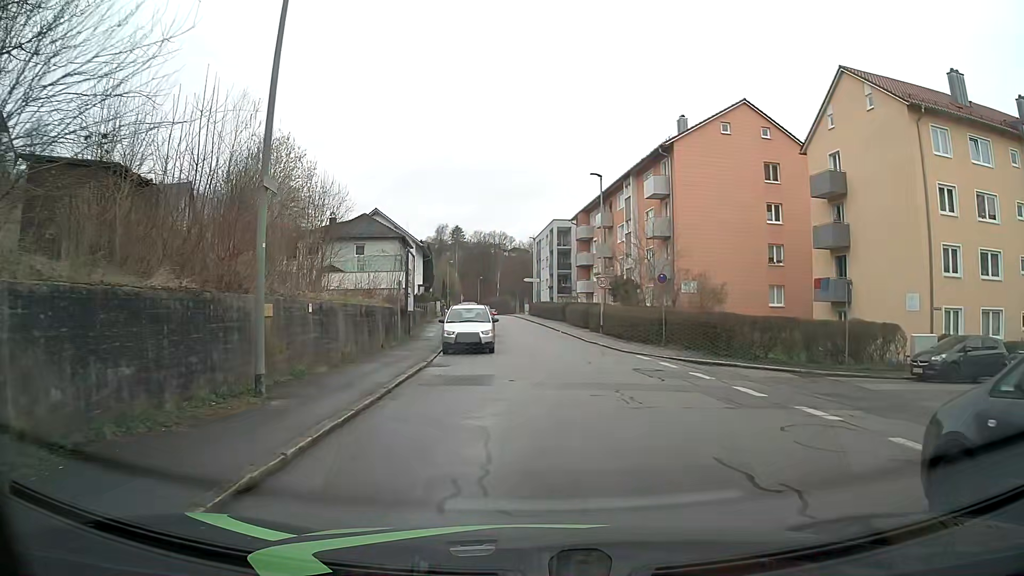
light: Day
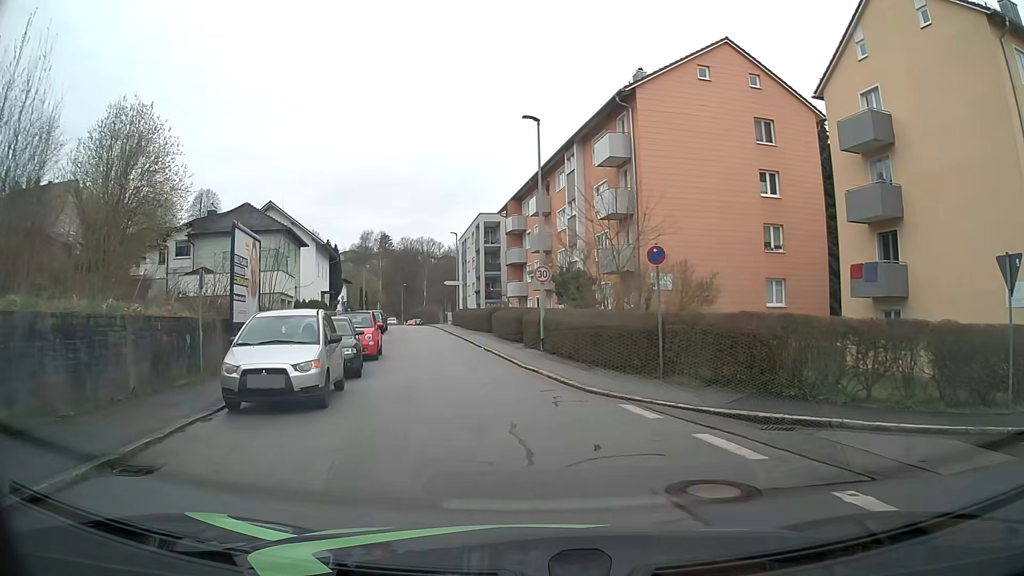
(+0.7, +11.6) m; +6°
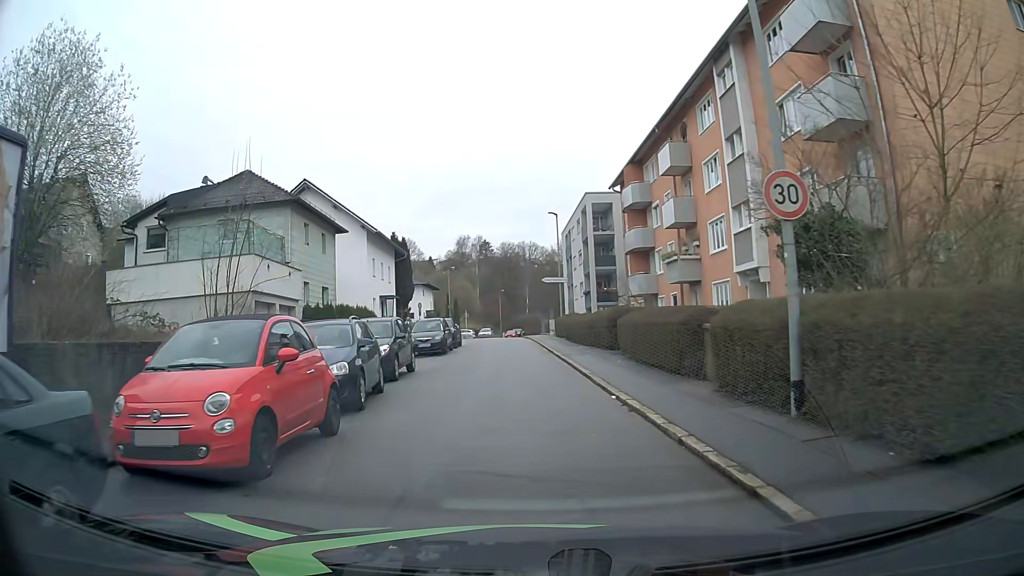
(-1.4, +15.4) m; -9°
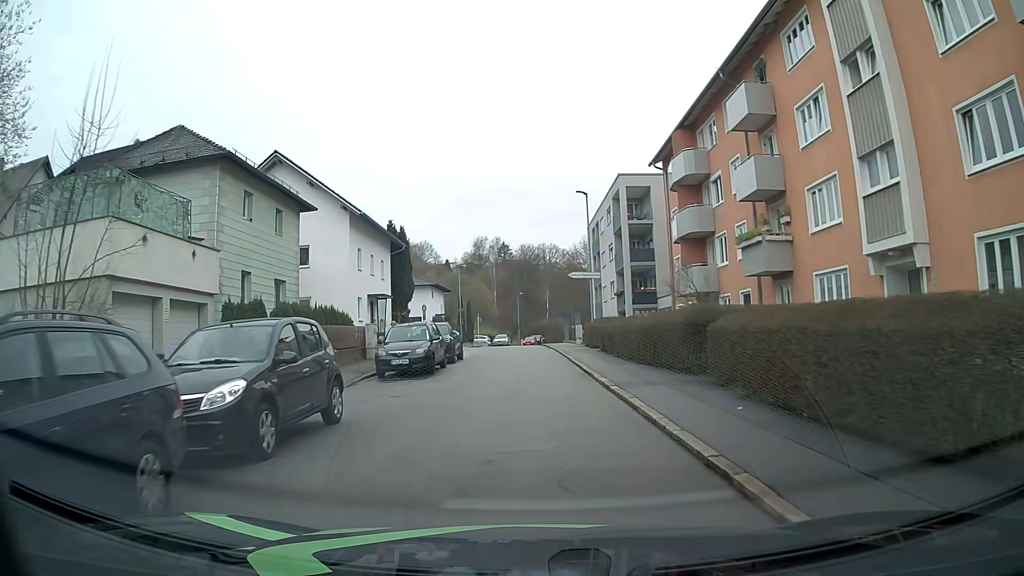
(-0.3, +9.1) m; -3°
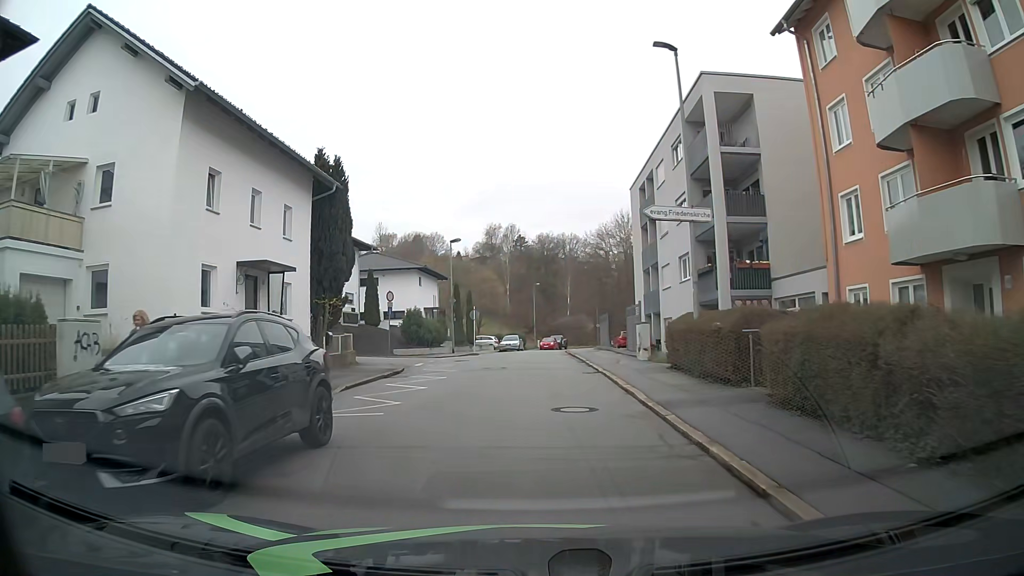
(-0.1, +19.7) m; -1°
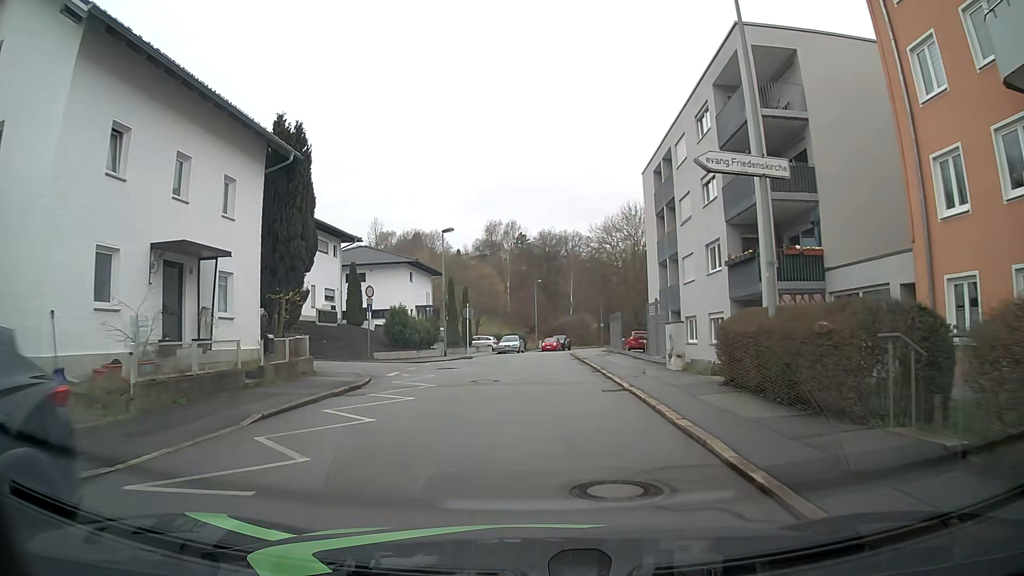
(0.0, +5.1) m; 0°
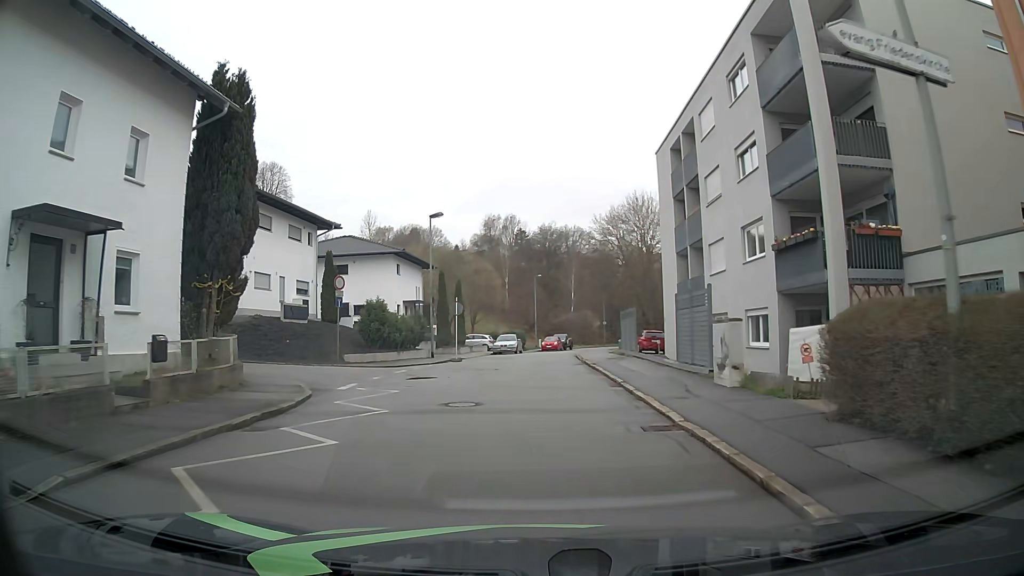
(0.0, +5.1) m; 0°
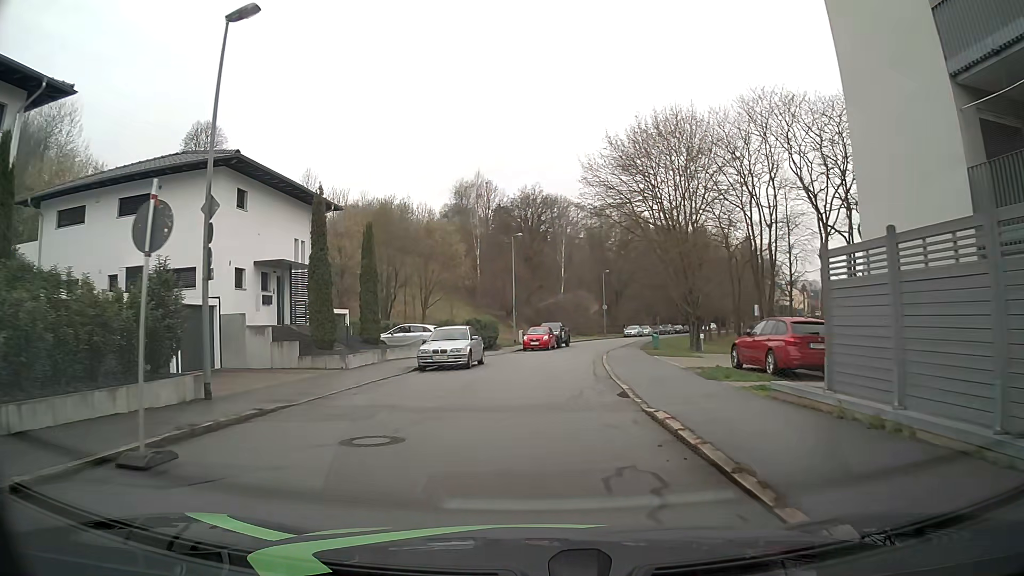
(+0.2, +25.5) m; +1°
(0, +10) (0, +20) (+1, +30) (+3, +40) (+4, +50) (+7, +59) (+10, +69) (+13, +78) (+17, +88) (+21, +97) m
